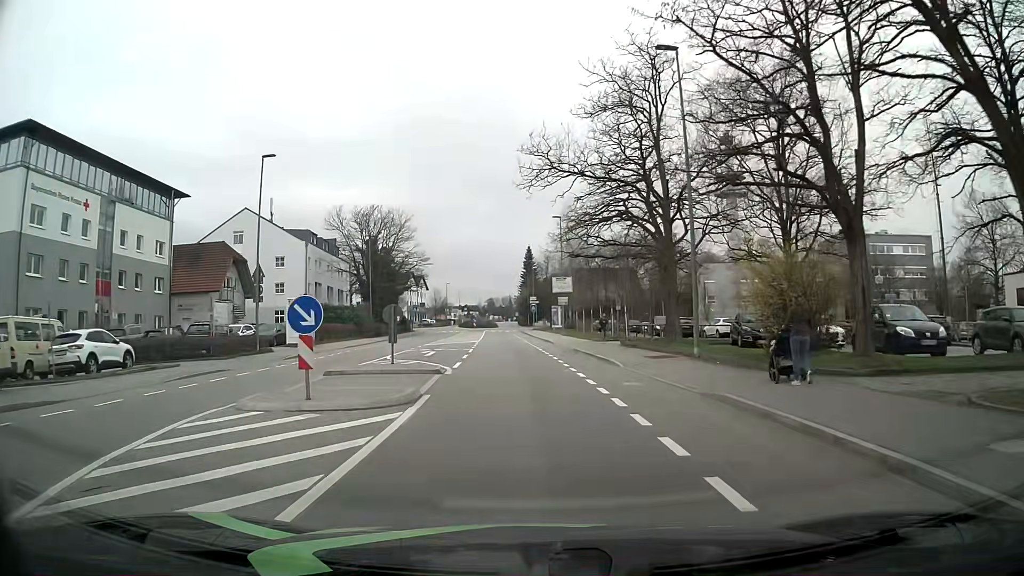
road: tertiary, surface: asphalt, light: Day
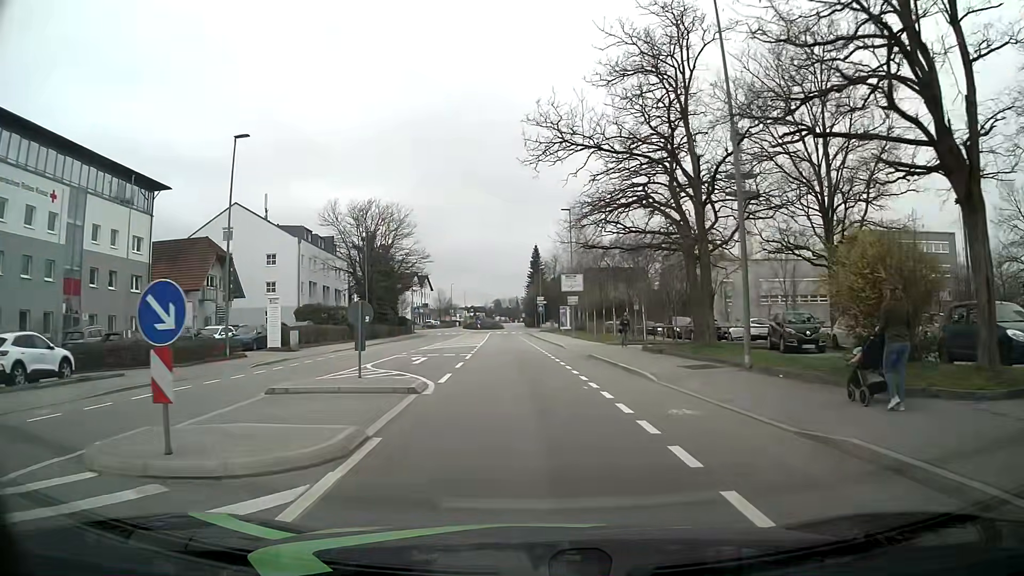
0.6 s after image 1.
(-0.1, +4.5) m; 0°
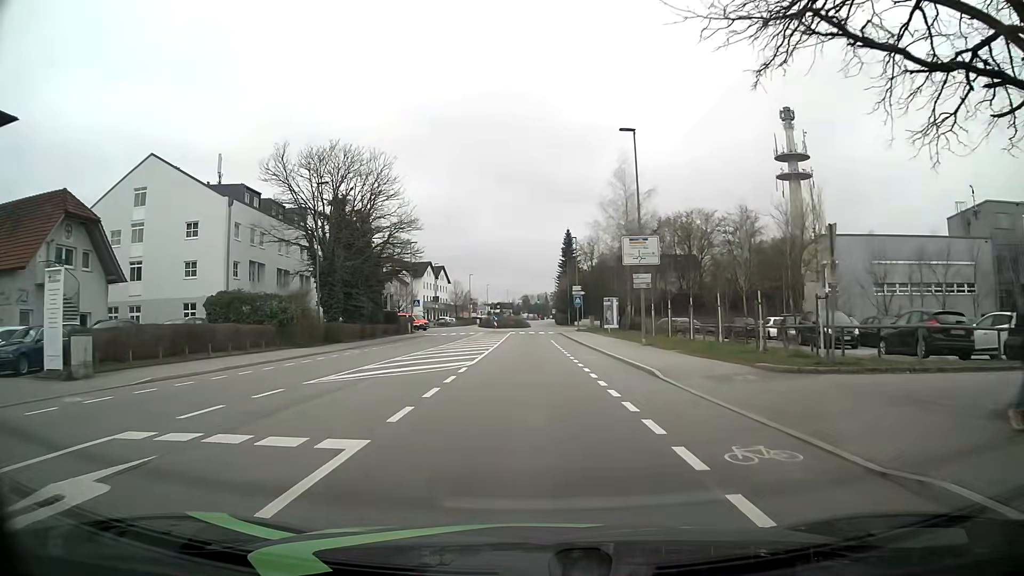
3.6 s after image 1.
(-0.9, +22.3) m; -3°
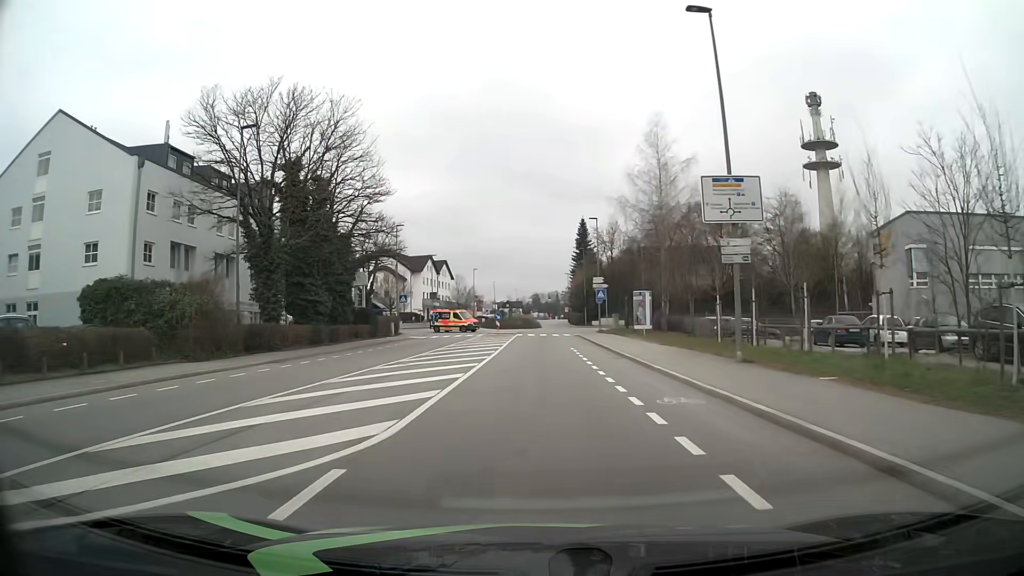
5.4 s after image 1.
(-0.3, +13.4) m; -1°
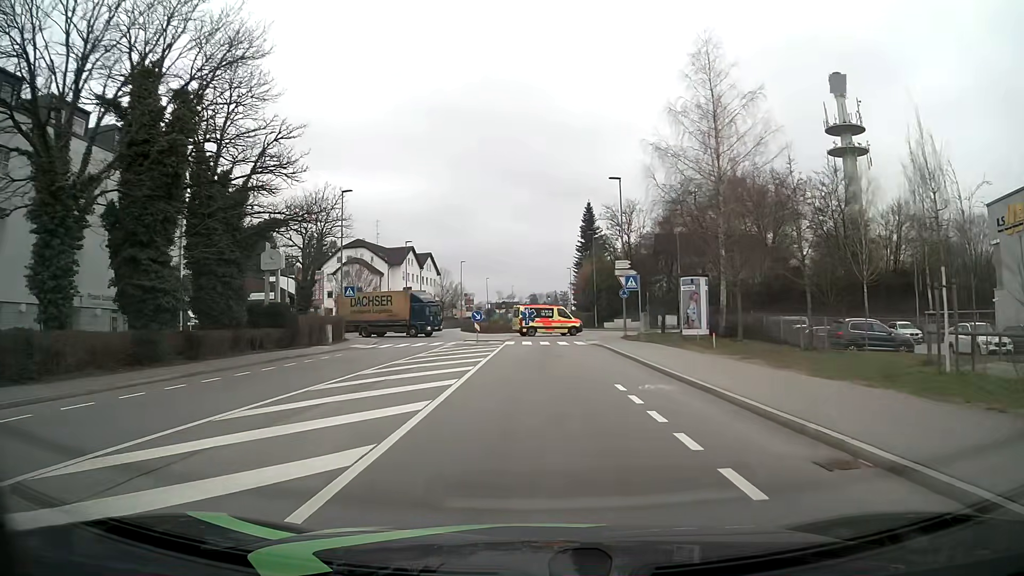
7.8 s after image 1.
(-0.1, +17.9) m; 0°
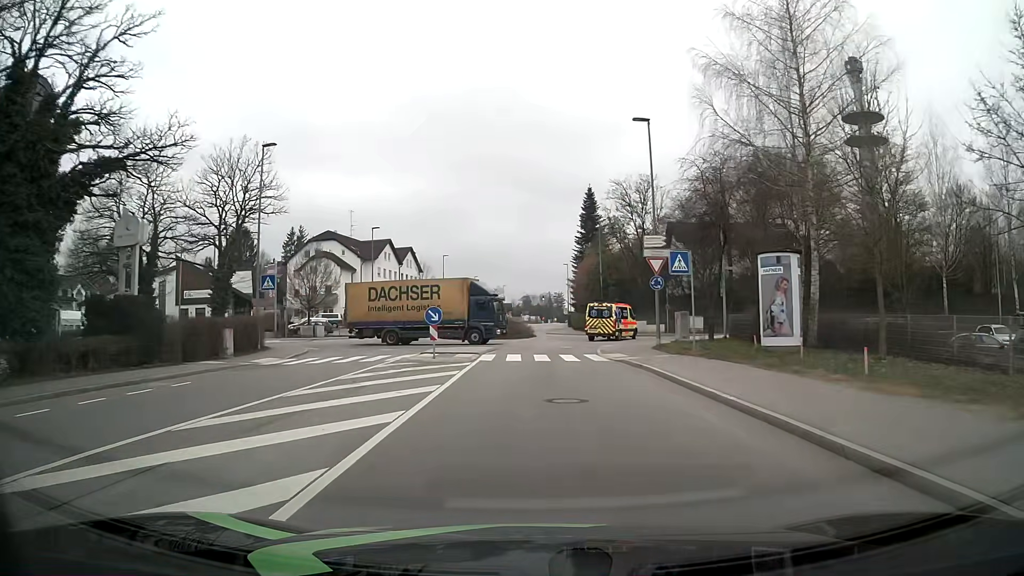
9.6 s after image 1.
(0.0, +13.4) m; 0°
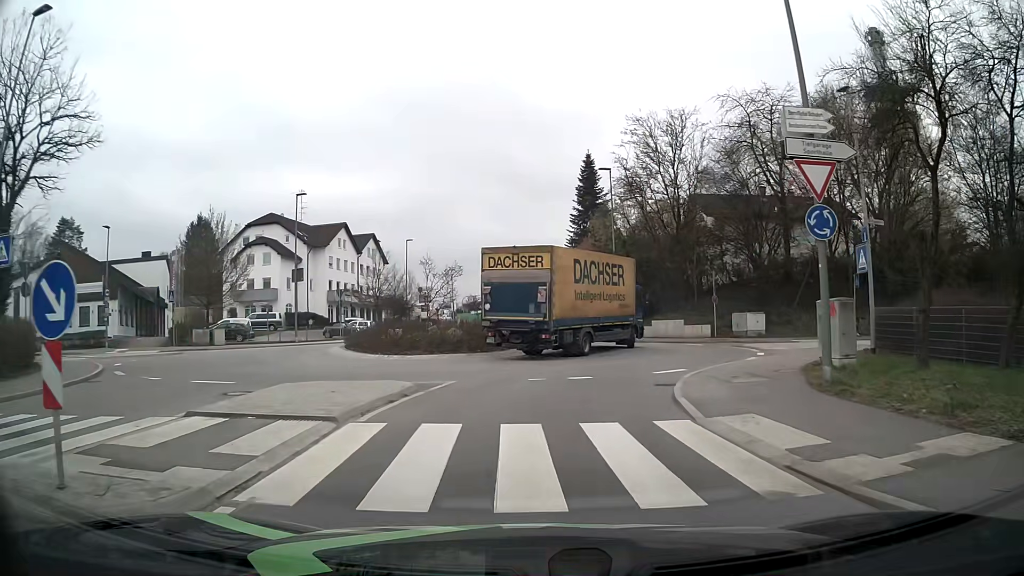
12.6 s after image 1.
(+0.2, +17.8) m; +1°
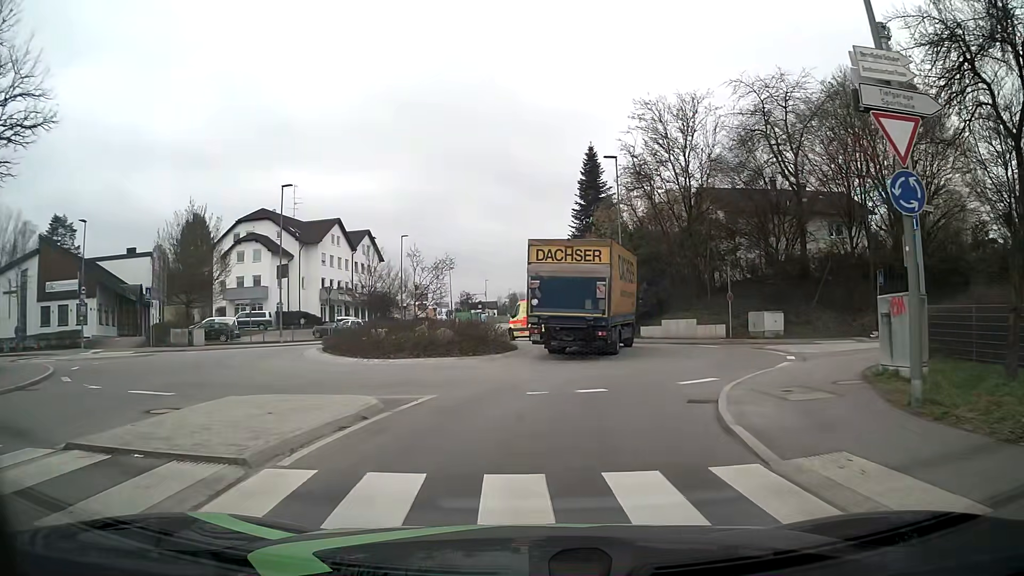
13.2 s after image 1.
(0.0, +3.0) m; 0°
(0, +10) (+4, +19) (+5, +29) (-3, +35) (-13, +34) (-22, +31) (-32, +30) (-42, +29) (-52, +29) (-62, +27) m
